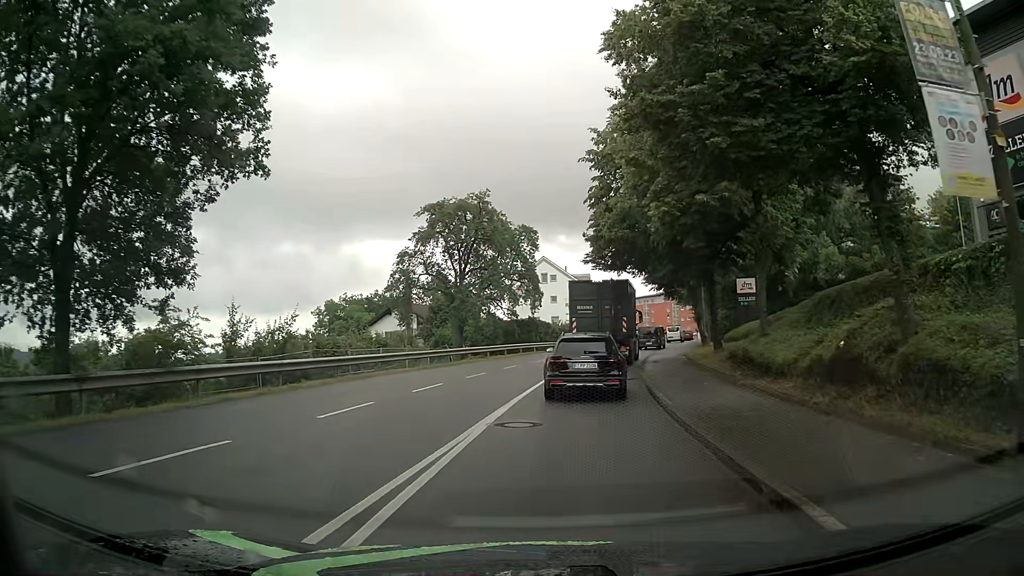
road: tertiary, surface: asphalt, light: Day
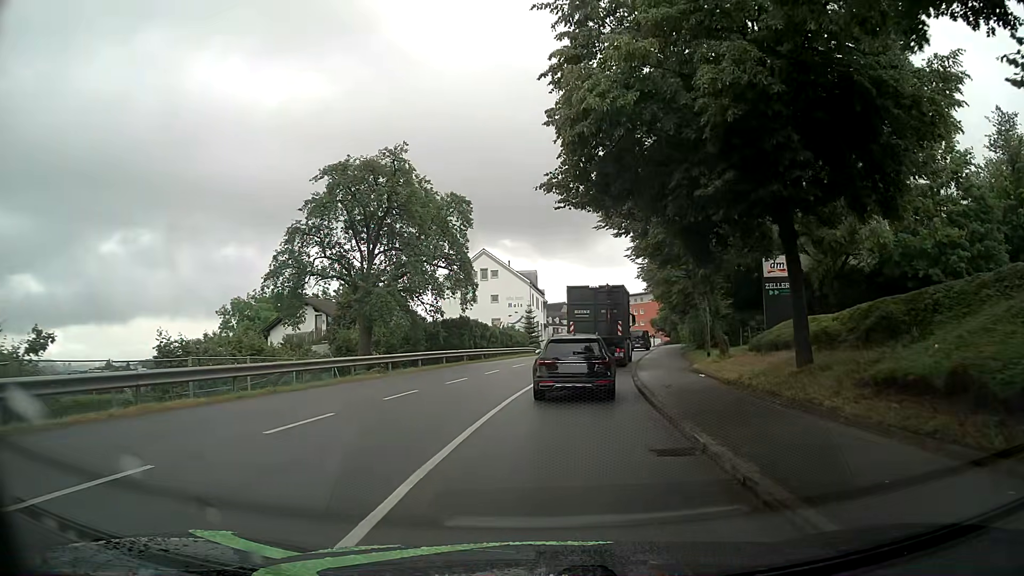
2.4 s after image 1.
(+0.8, +14.0) m; +5°
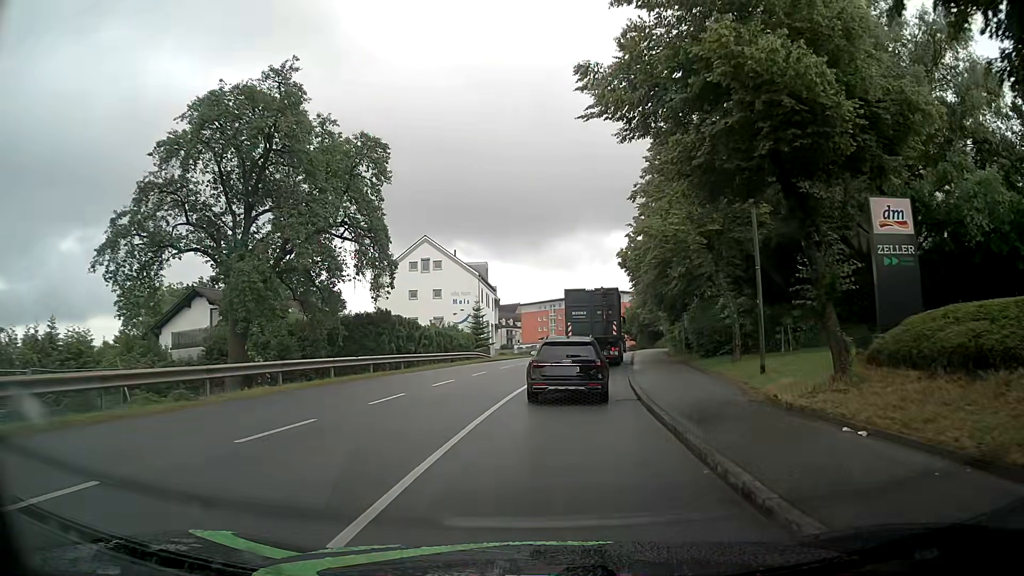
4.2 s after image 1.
(+0.5, +12.8) m; +4°
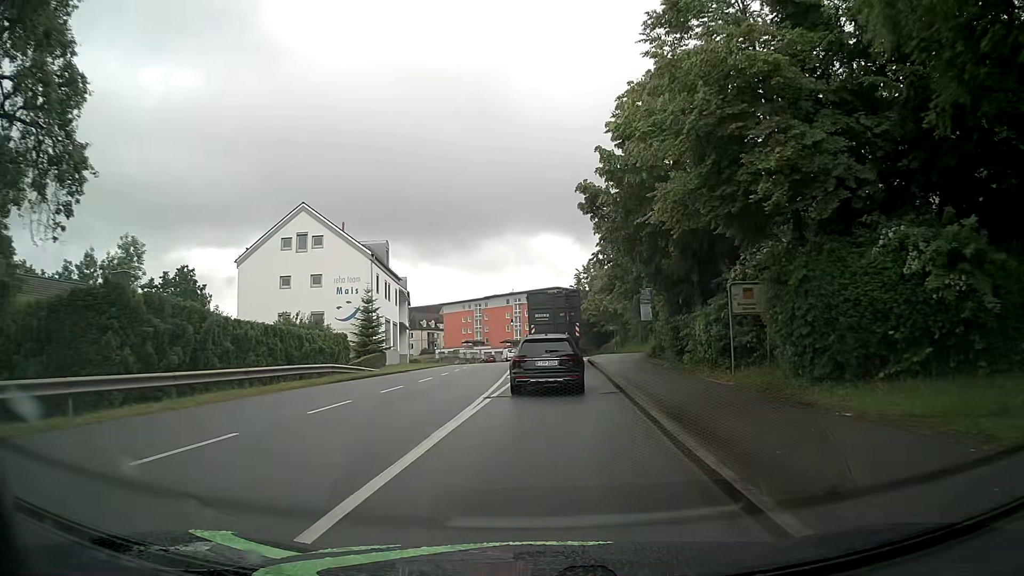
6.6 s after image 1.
(+1.2, +19.8) m; +6°
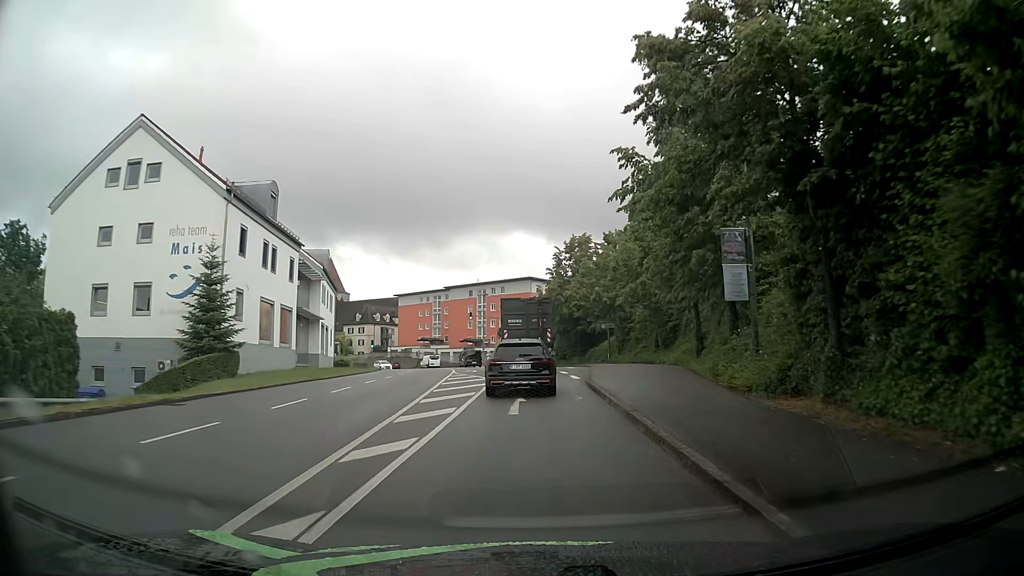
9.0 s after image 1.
(+0.6, +22.2) m; +1°
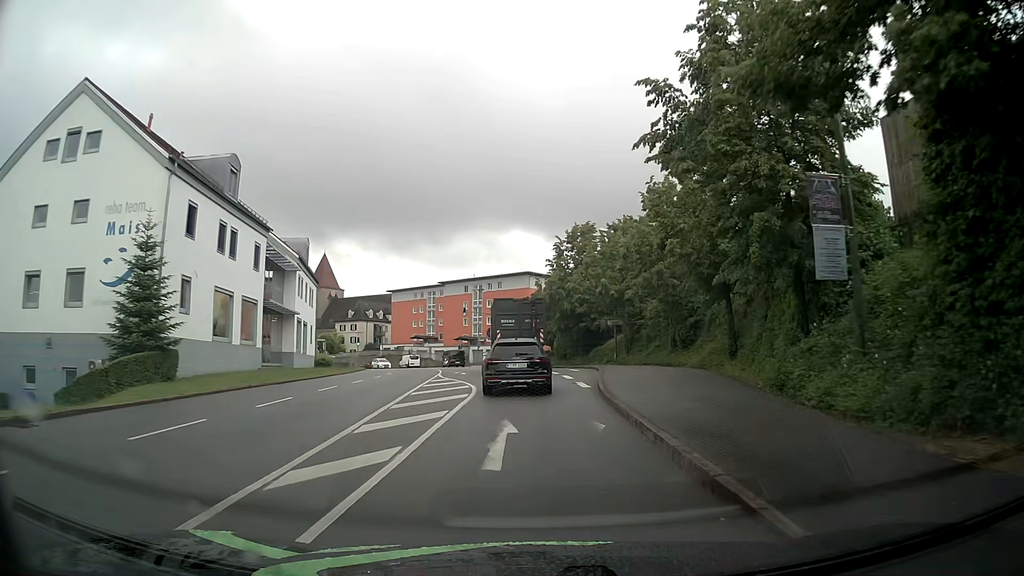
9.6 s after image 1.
(+0.1, +5.7) m; +1°
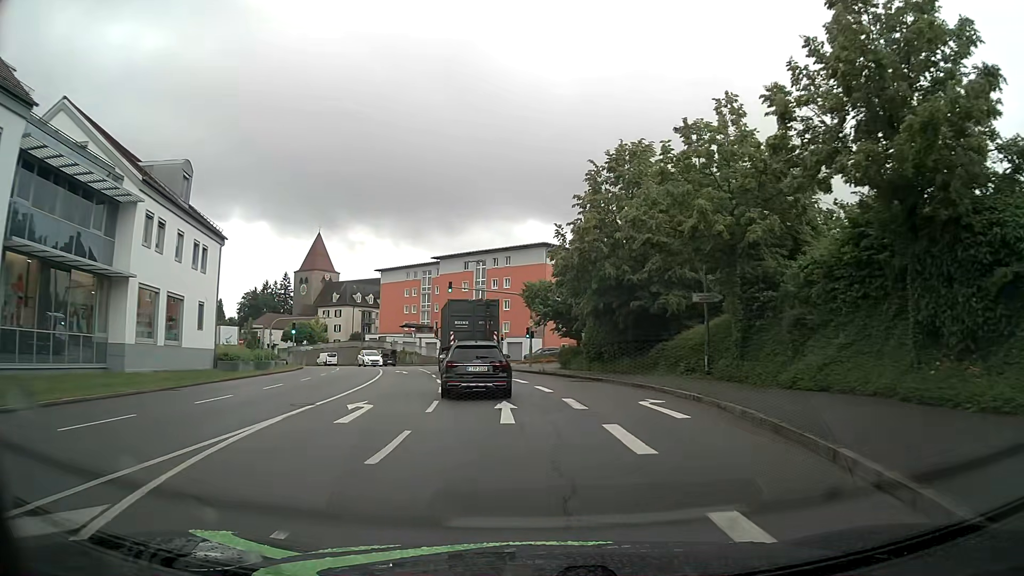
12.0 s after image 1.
(0.0, +24.1) m; -1°
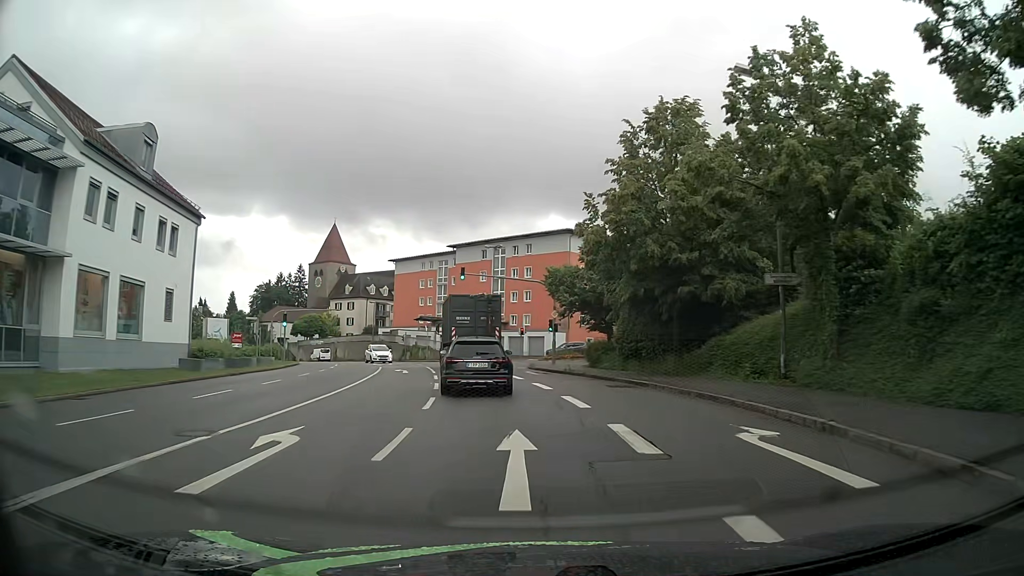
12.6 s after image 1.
(-0.1, +6.2) m; -2°
(0, +10) (-1, +20) (-2, +30) (-4, +40) (-7, +49) (-10, +59) (-14, +68) (-18, +77) (-24, +86) (-29, +94) m
